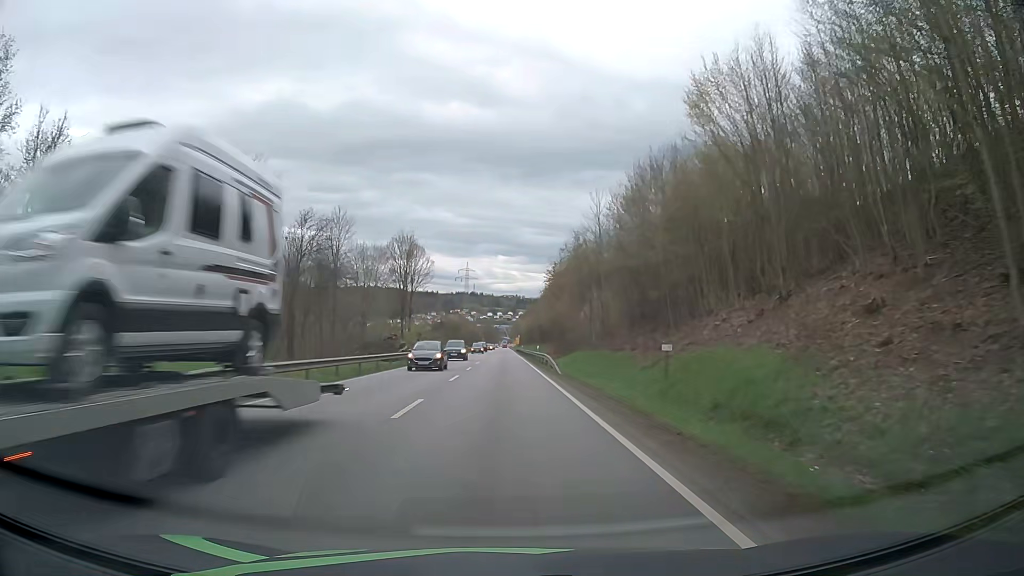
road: primary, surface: asphalt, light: Day
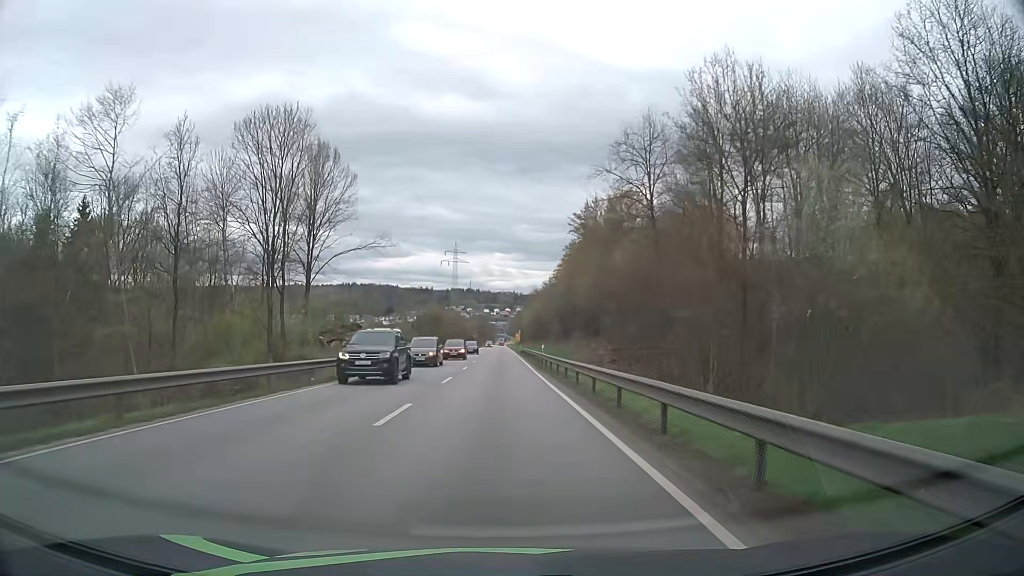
(+0.3, +59.5) m; 0°
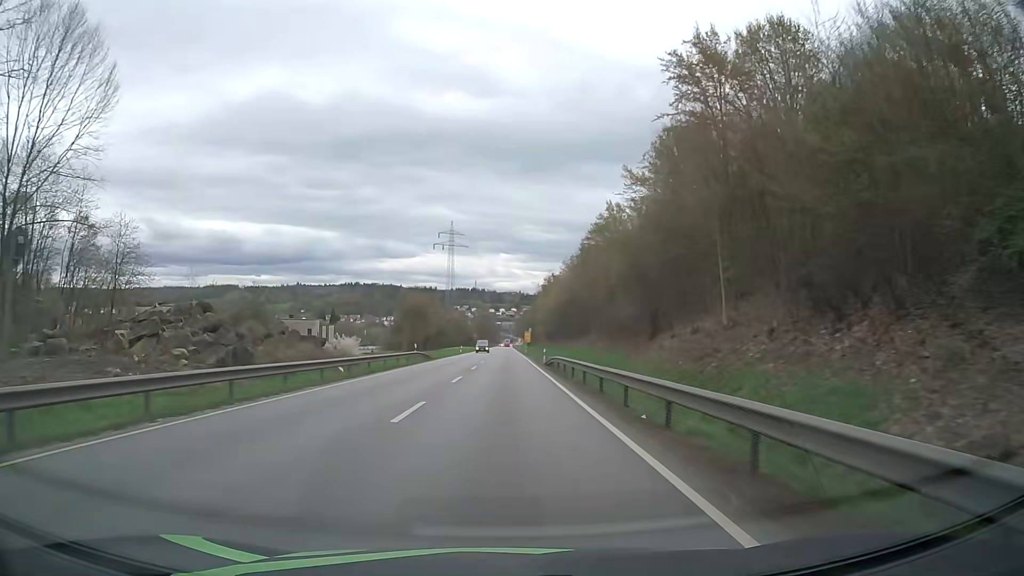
(-0.2, +47.6) m; -1°
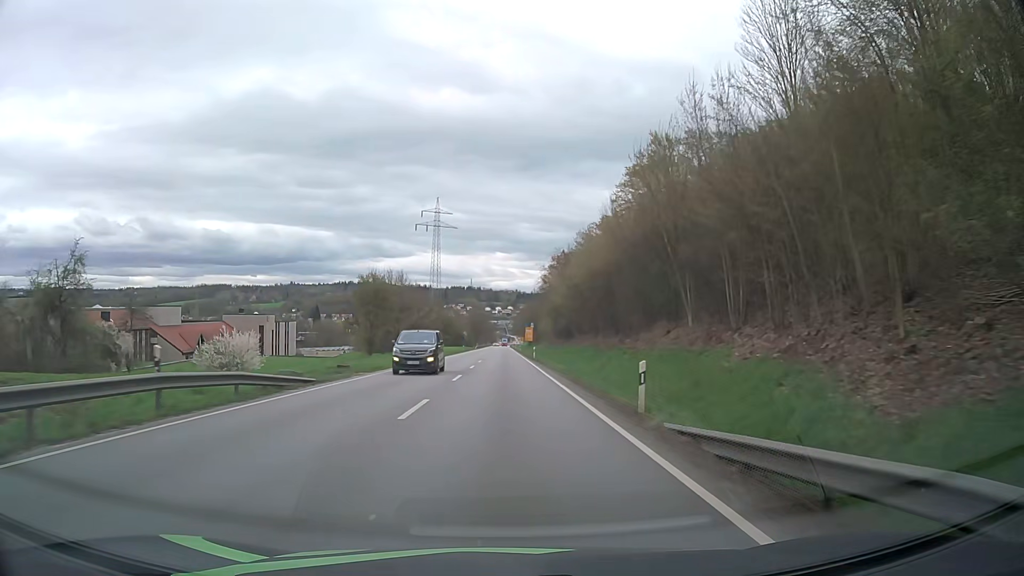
(+0.1, +35.8) m; 0°
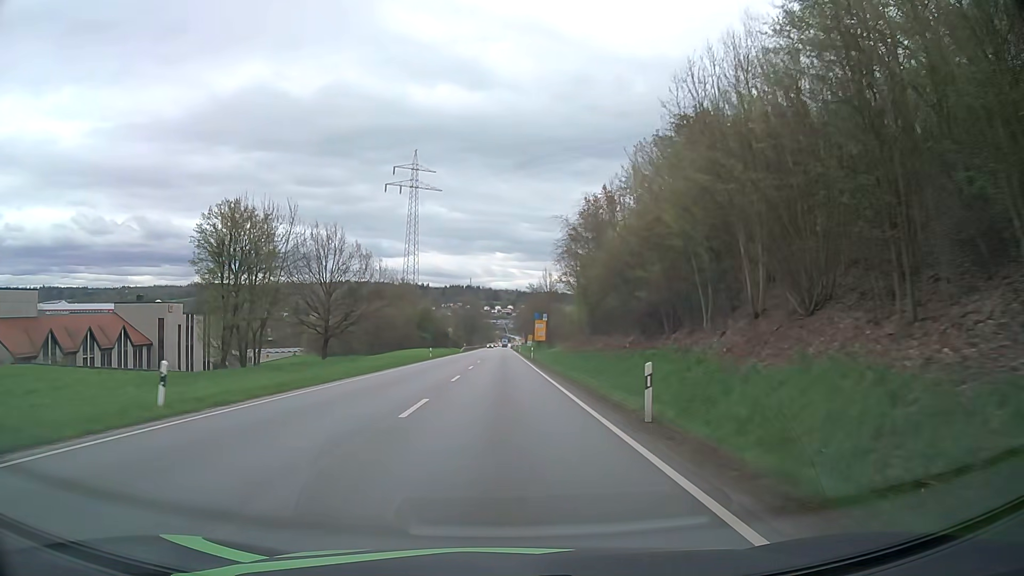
(0.0, +47.8) m; 0°
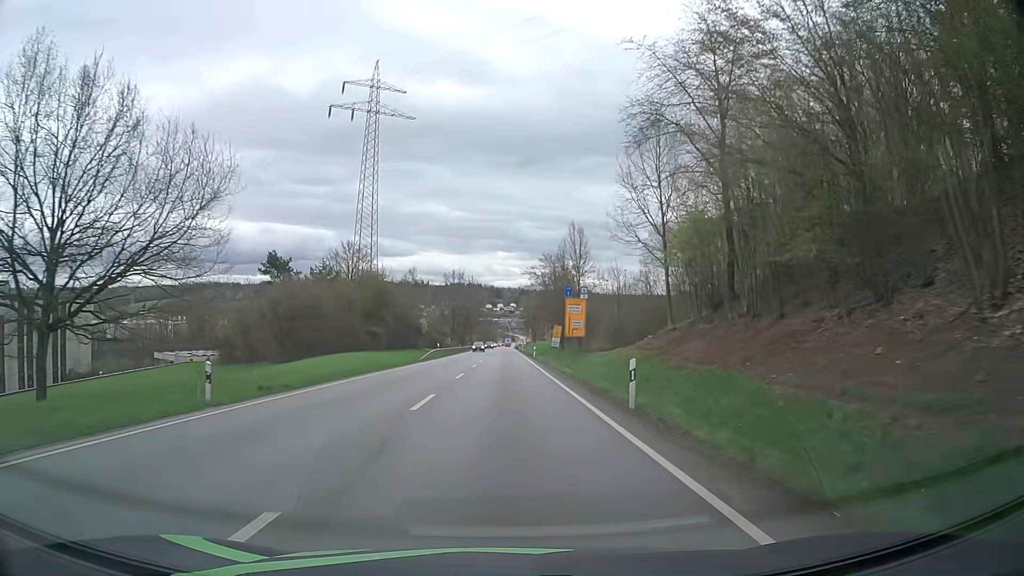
(-0.1, +47.1) m; 0°
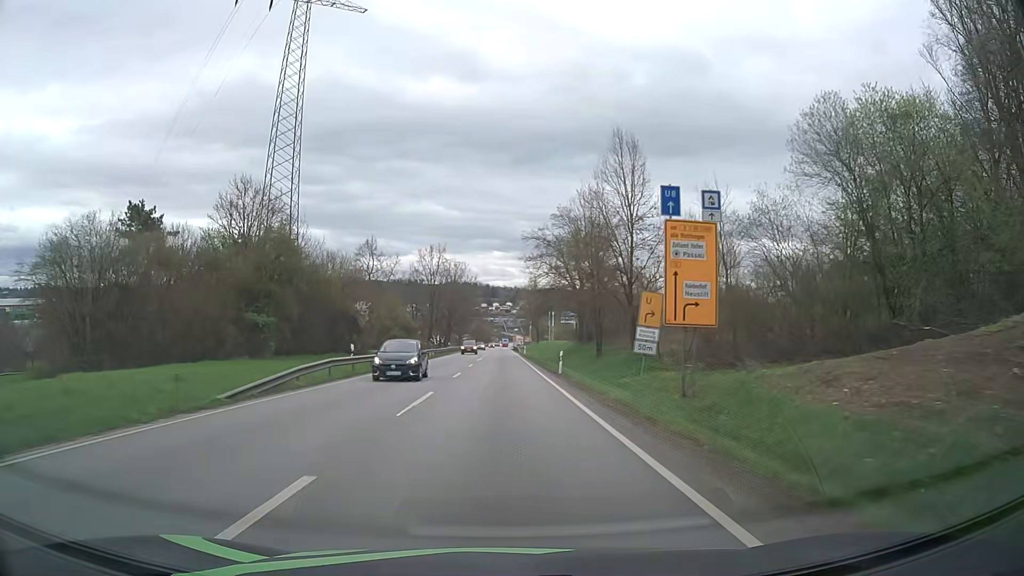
(+0.1, +34.4) m; 0°
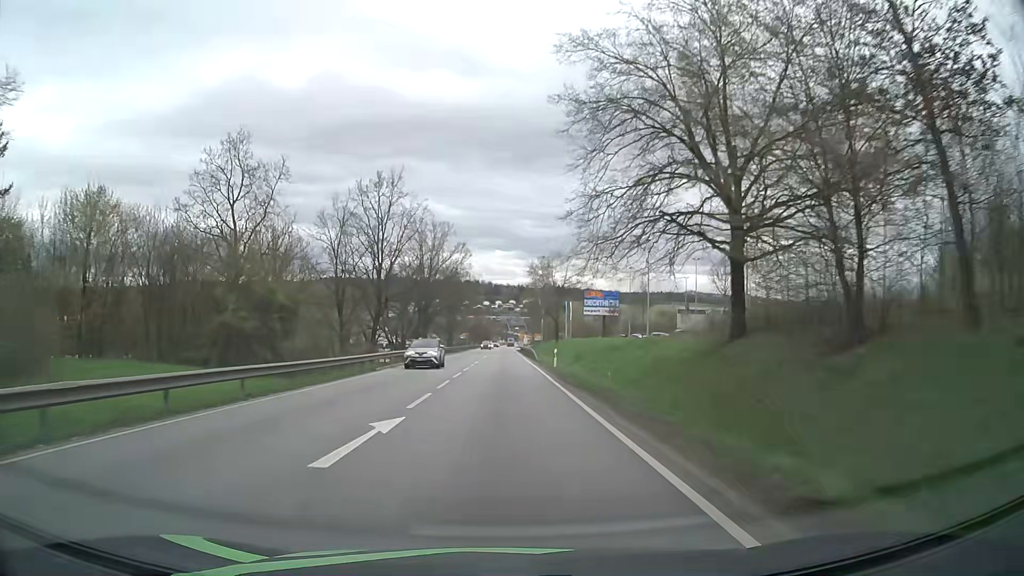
(-0.1, +44.7) m; 0°
(0, +10) (0, +20) (0, +30) (0, +40) (0, +50) (0, +60) (0, +70) (0, +80) (0, +90) (0, +100) m
